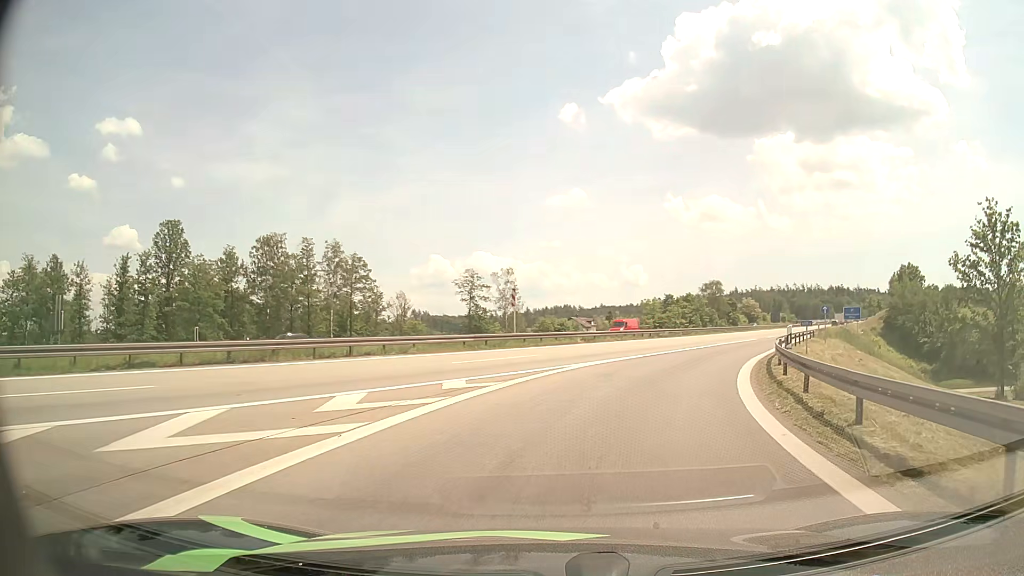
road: motorway_link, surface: asphalt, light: Day
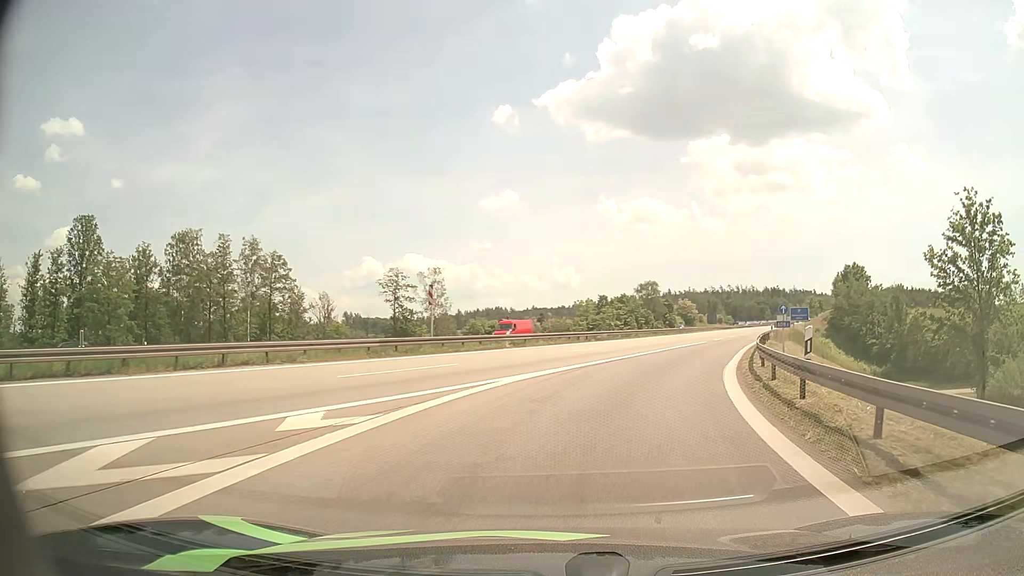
(+0.3, +5.5) m; +6°
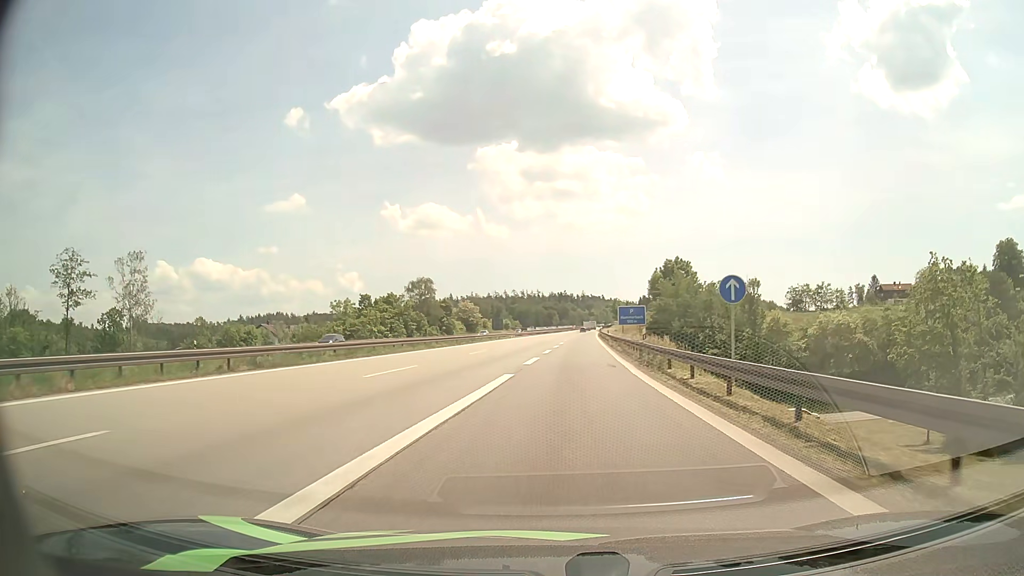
(+6.1, +31.1) m; +19°
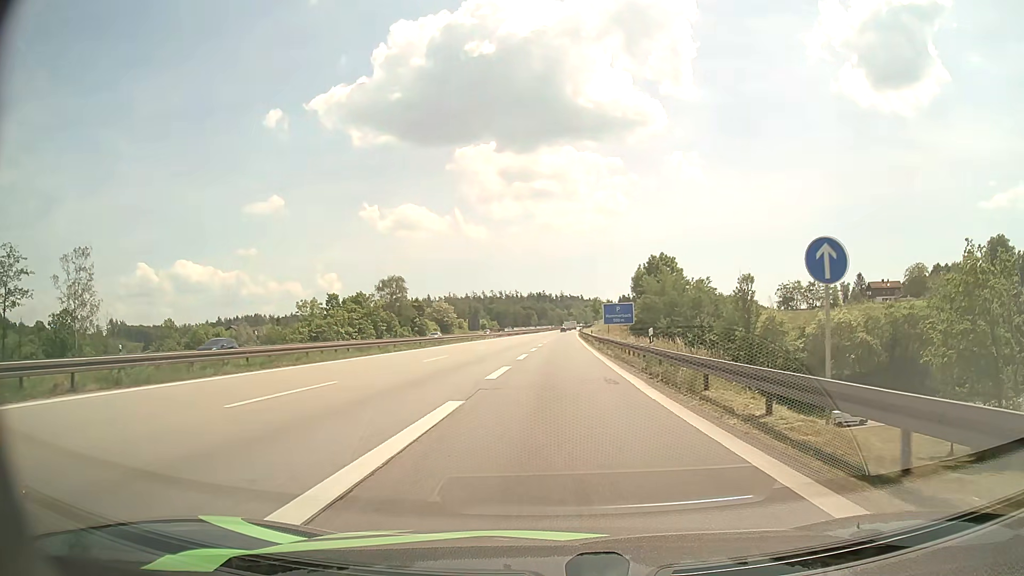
(+0.1, +7.6) m; +2°
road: motorway
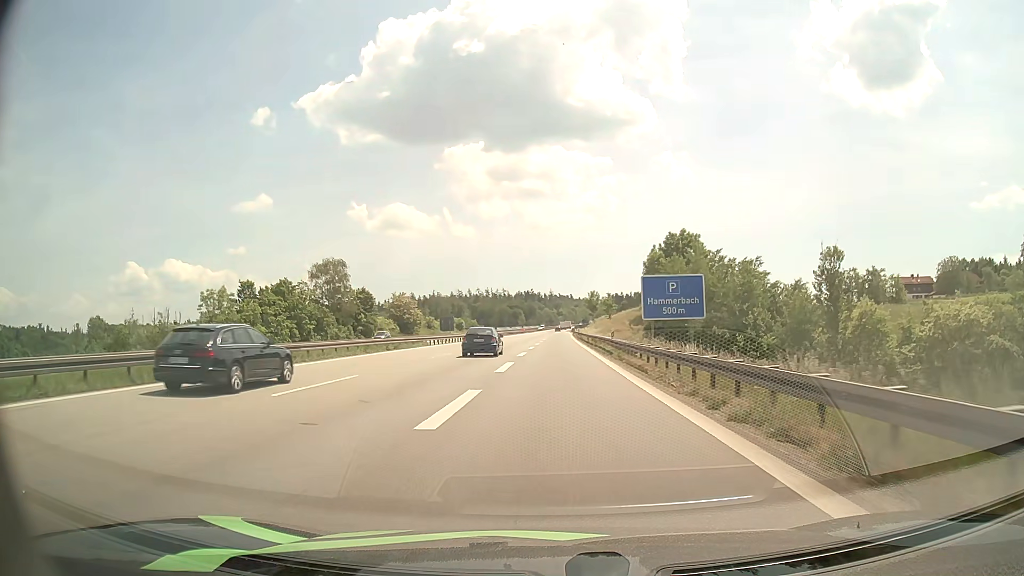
(+0.5, +33.9) m; +1°
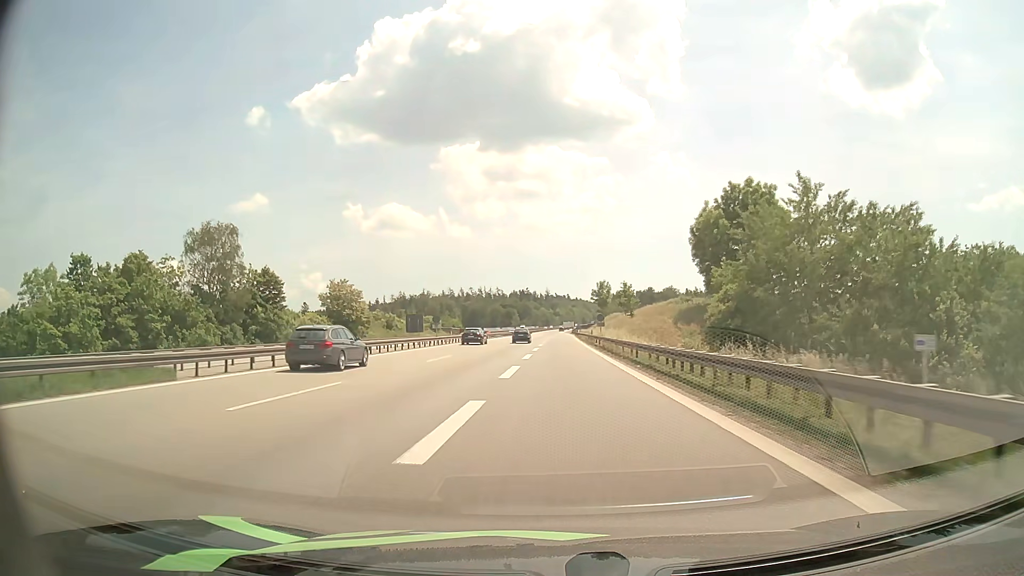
(0.0, +38.6) m; 0°
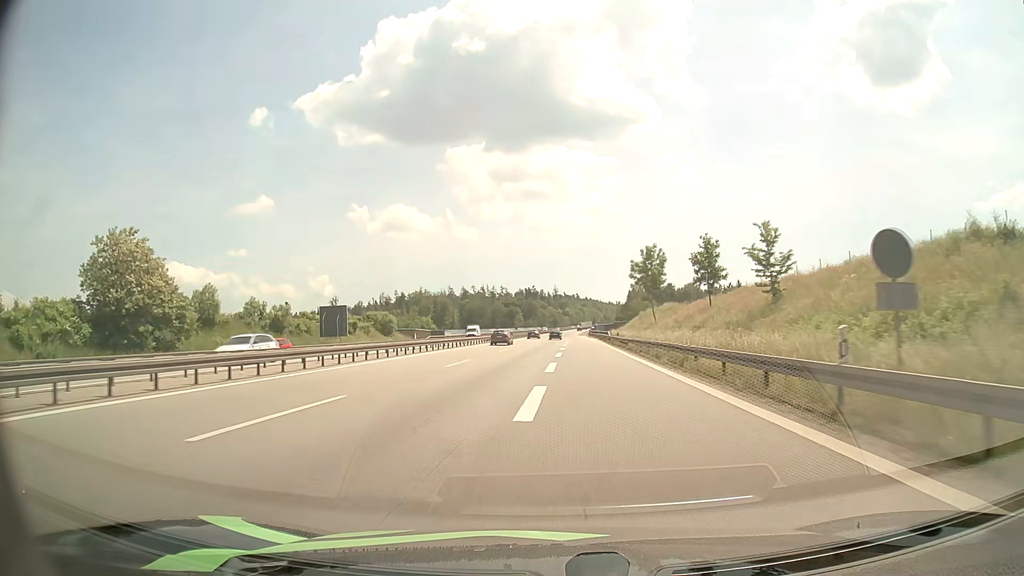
(0.0, +56.8) m; 0°
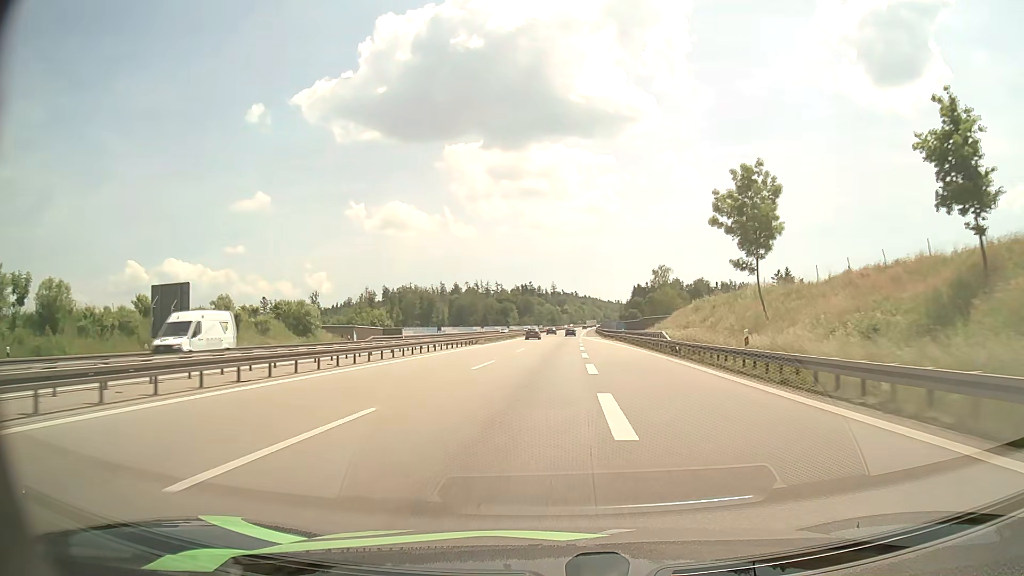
(-0.2, +38.3) m; 0°
(0, +10) (0, +20) (0, +30) (+1, +40) (+1, +50) (+1, +60) (+1, +70) (+2, +80) (+2, +90) (+3, +100) m
